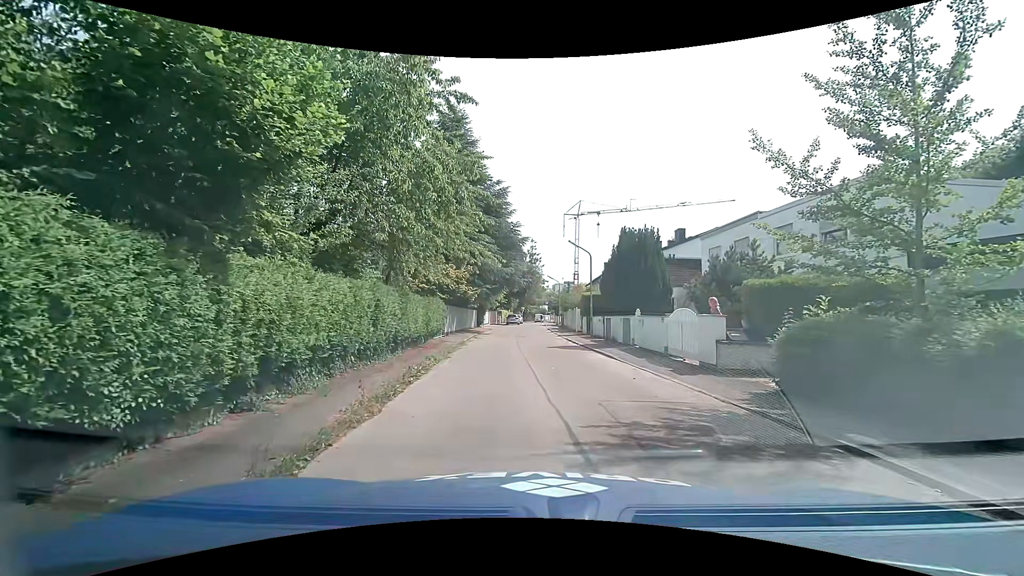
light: Day
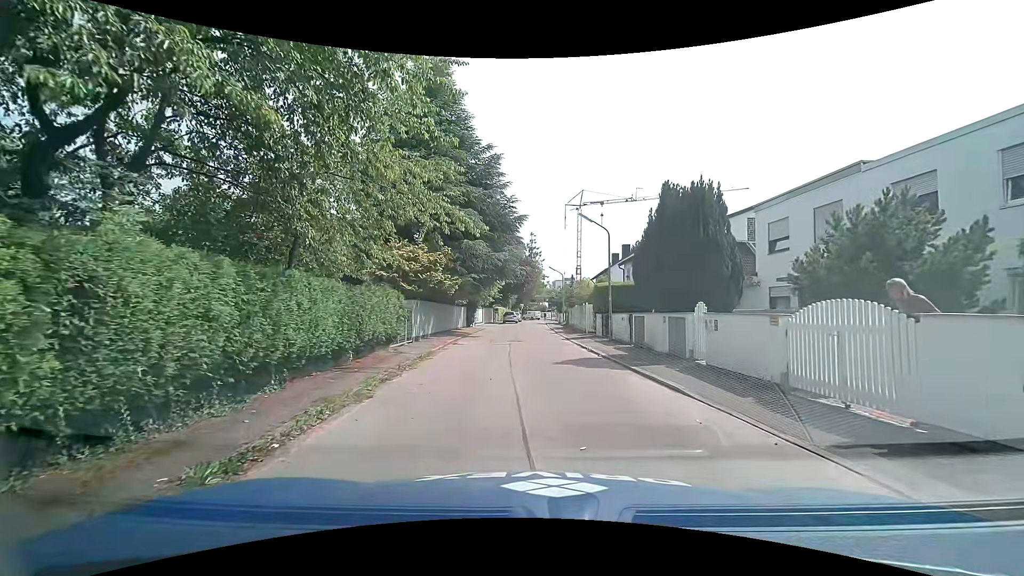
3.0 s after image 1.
(-0.1, +7.8) m; -1°
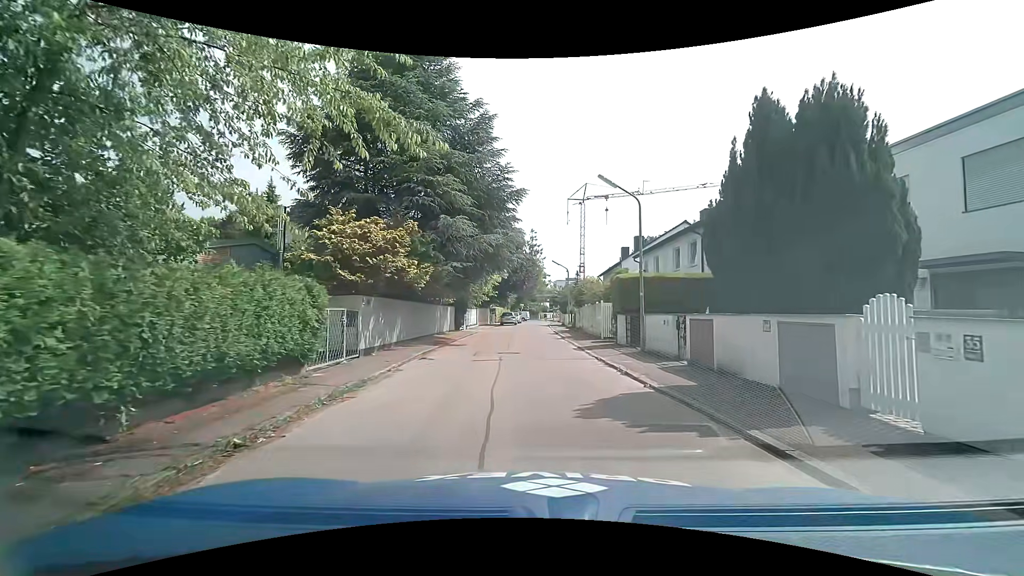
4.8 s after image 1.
(0.0, +6.5) m; 0°
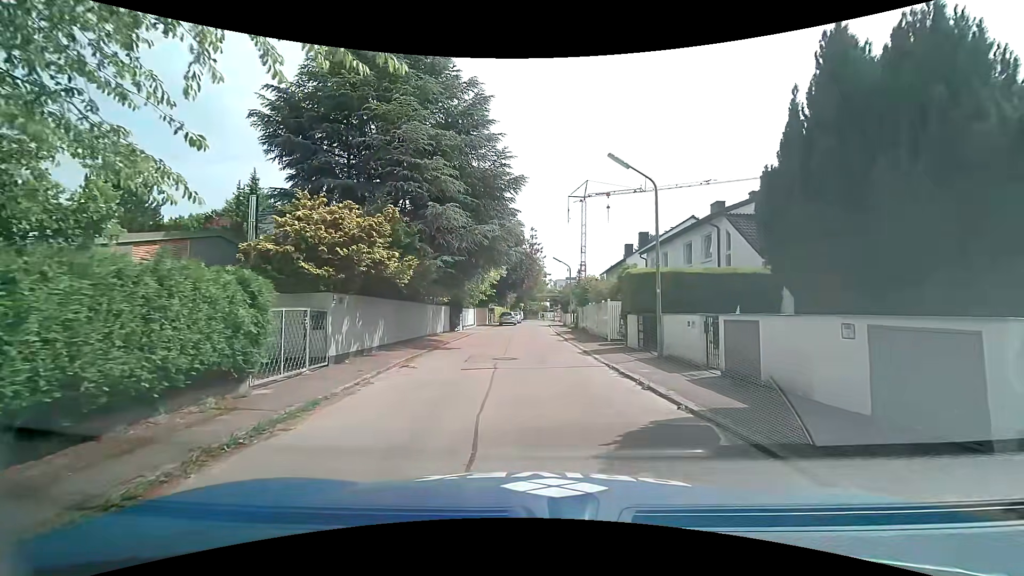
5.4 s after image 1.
(0.0, +2.2) m; -1°
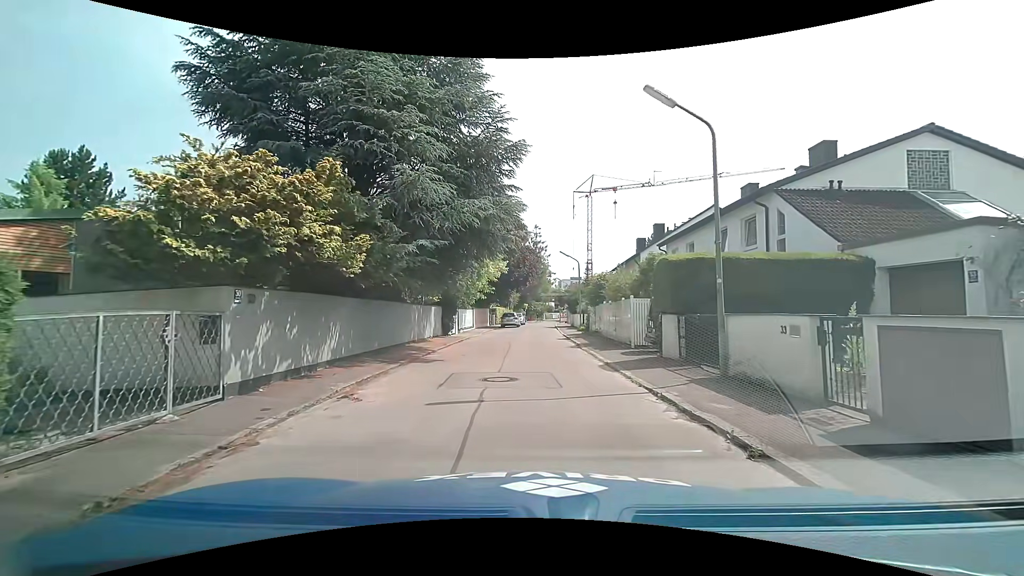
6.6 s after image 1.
(0.0, +4.3) m; 0°
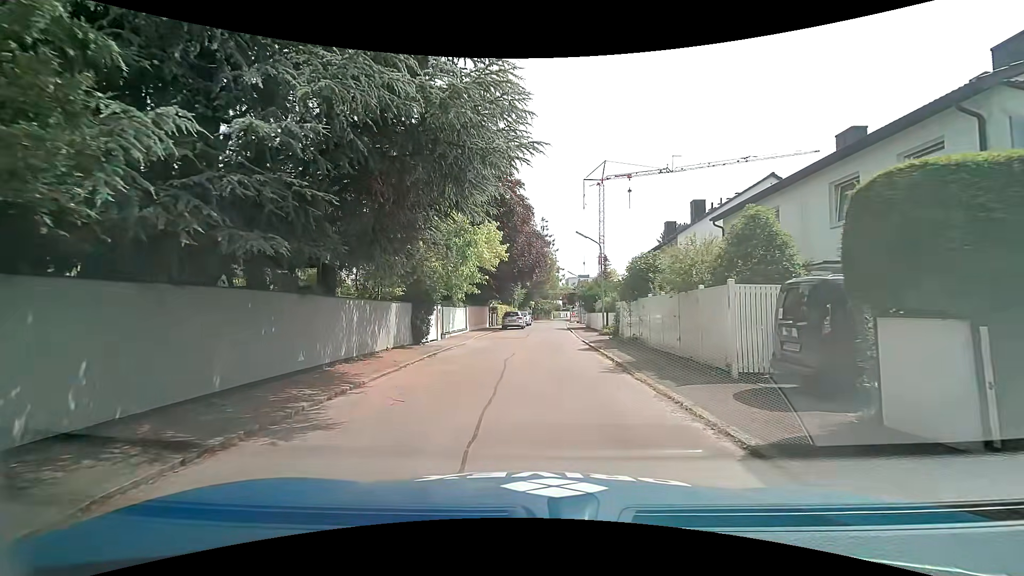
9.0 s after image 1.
(-0.2, +8.5) m; -2°
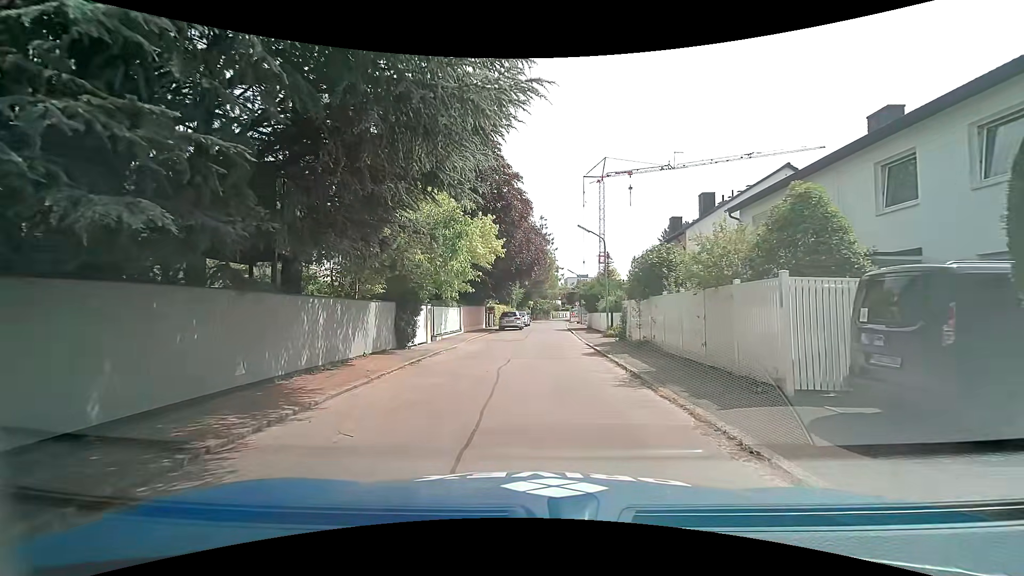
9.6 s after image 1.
(0.0, +2.1) m; +1°
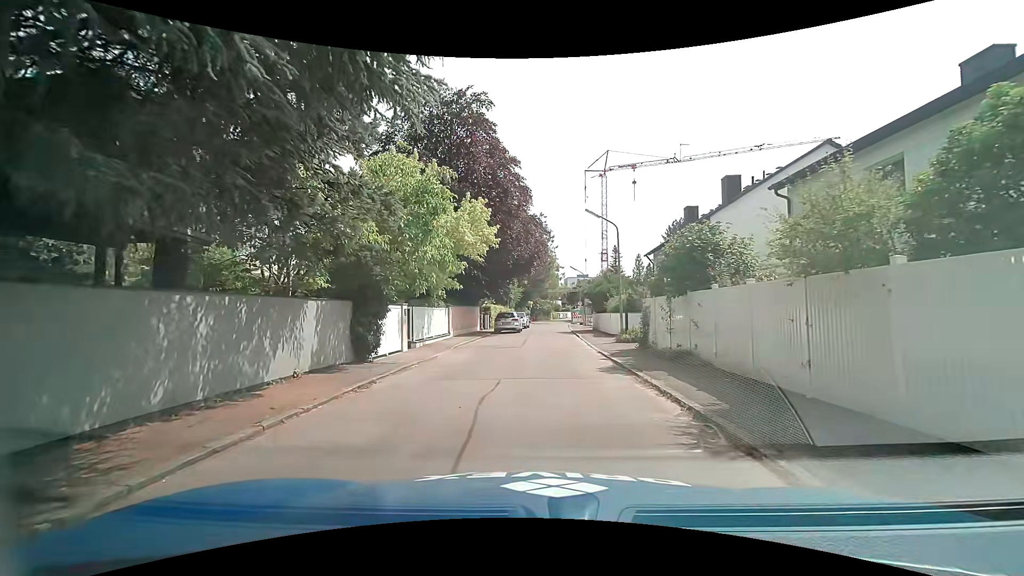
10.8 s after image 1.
(0.0, +4.2) m; +1°
